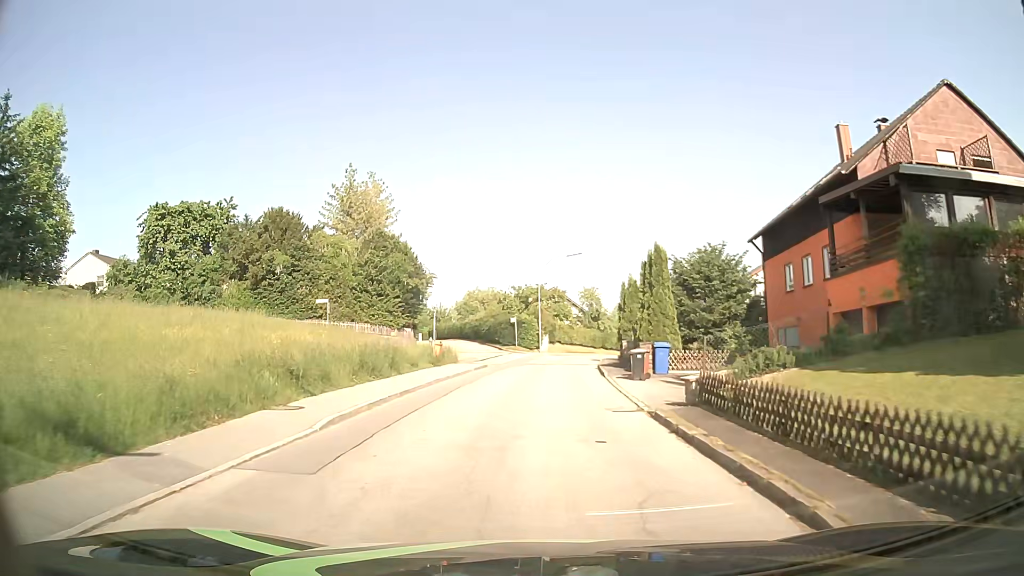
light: Day
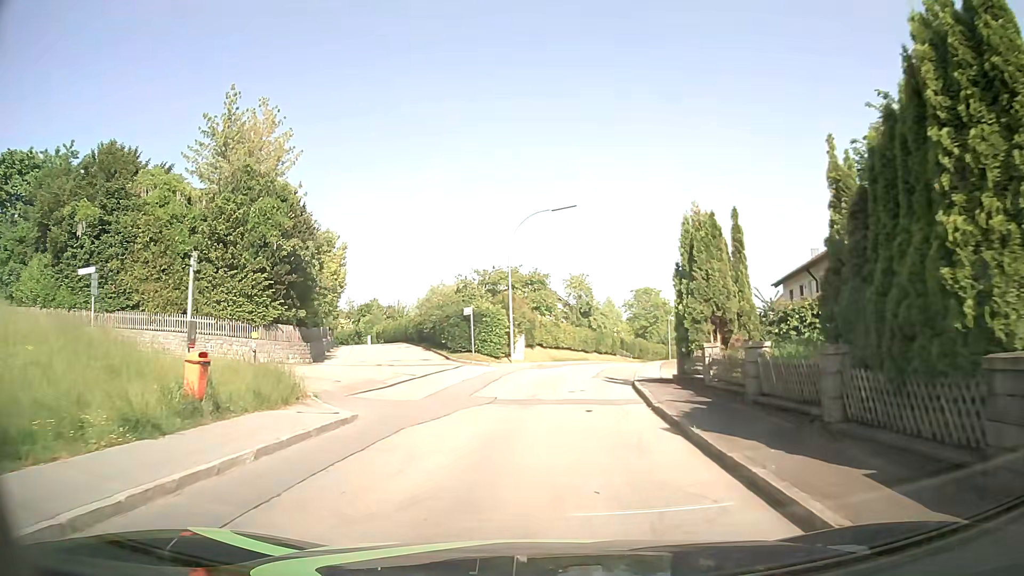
(+0.4, +19.7) m; +2°
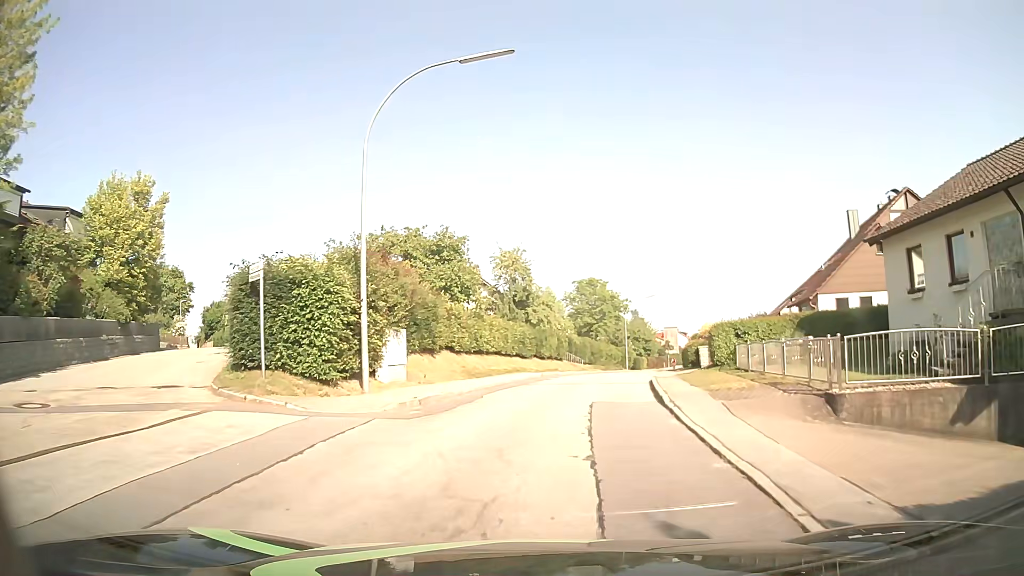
(+0.8, +19.0) m; +6°
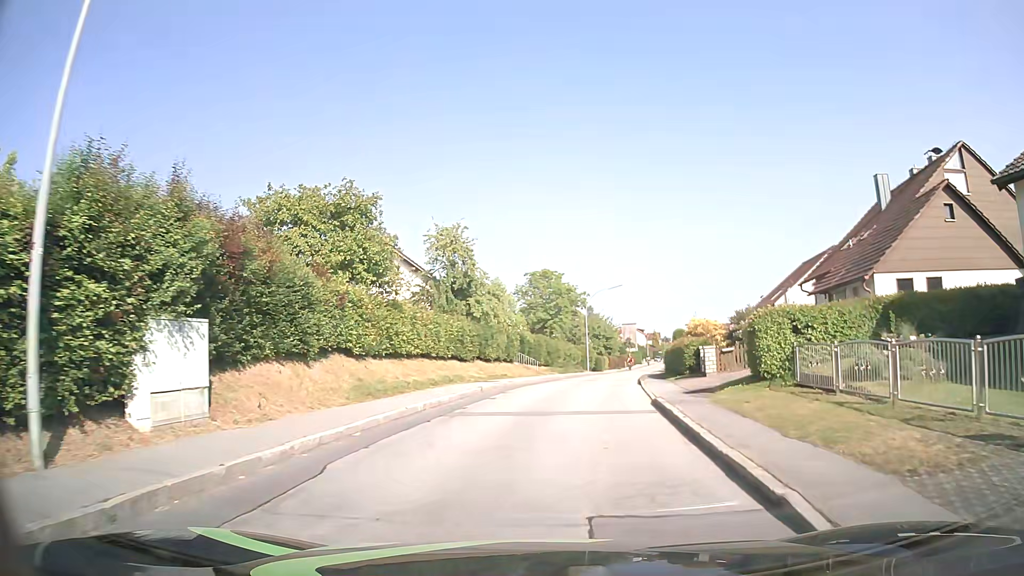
(+0.3, +9.6) m; +4°
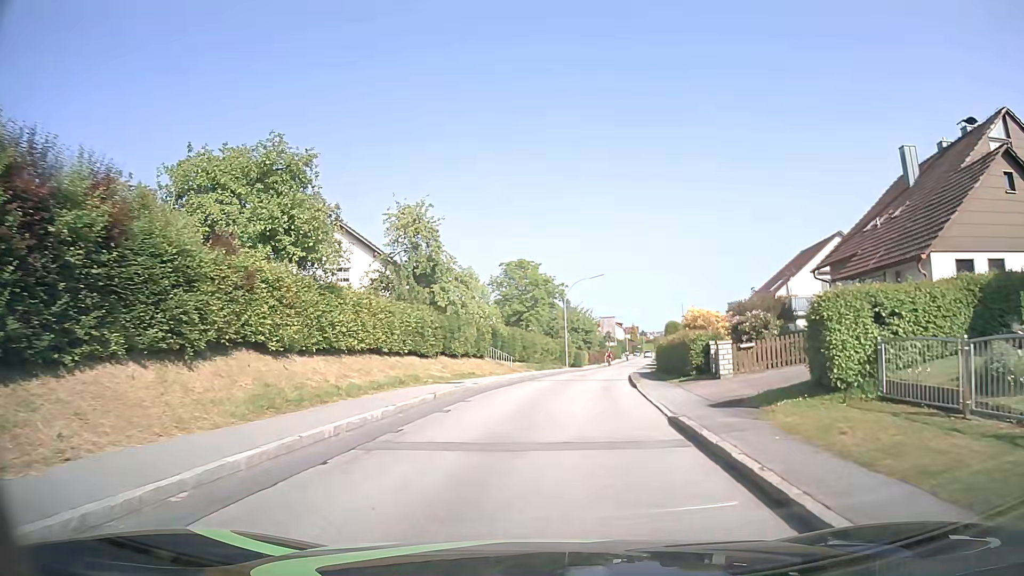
(+0.1, +4.9) m; +2°
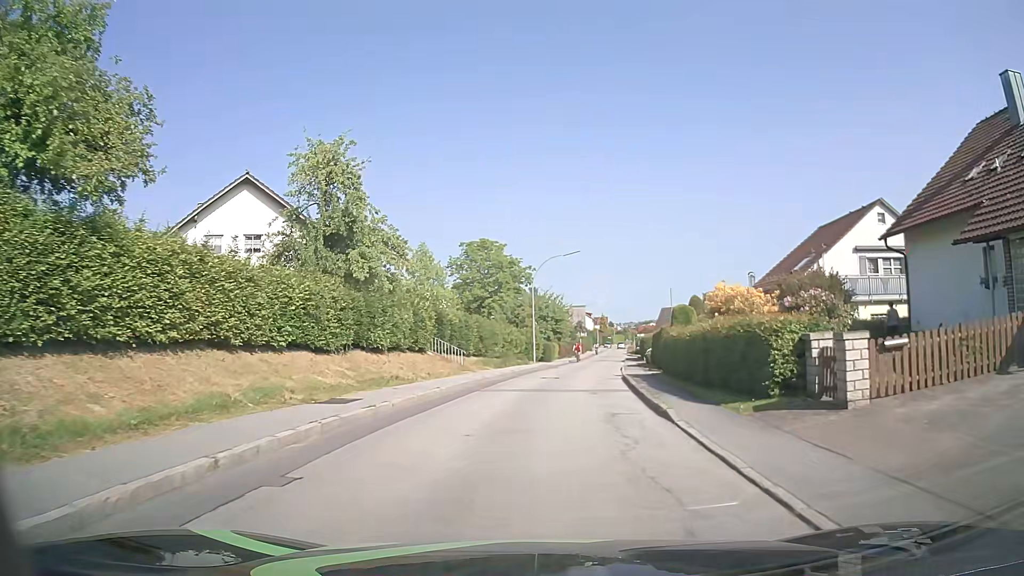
(+0.3, +10.0) m; +3°
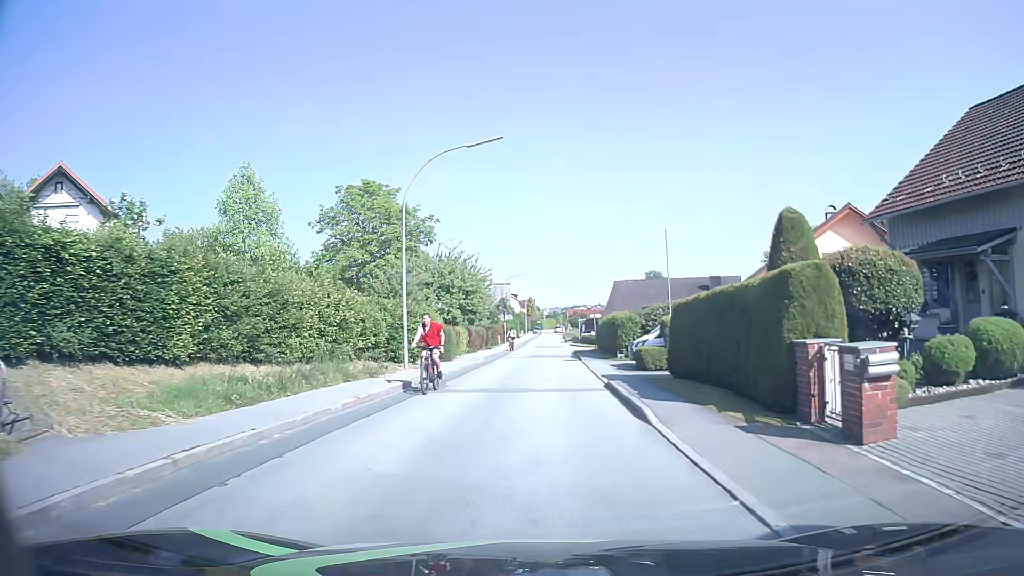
(+1.4, +25.4) m; +6°
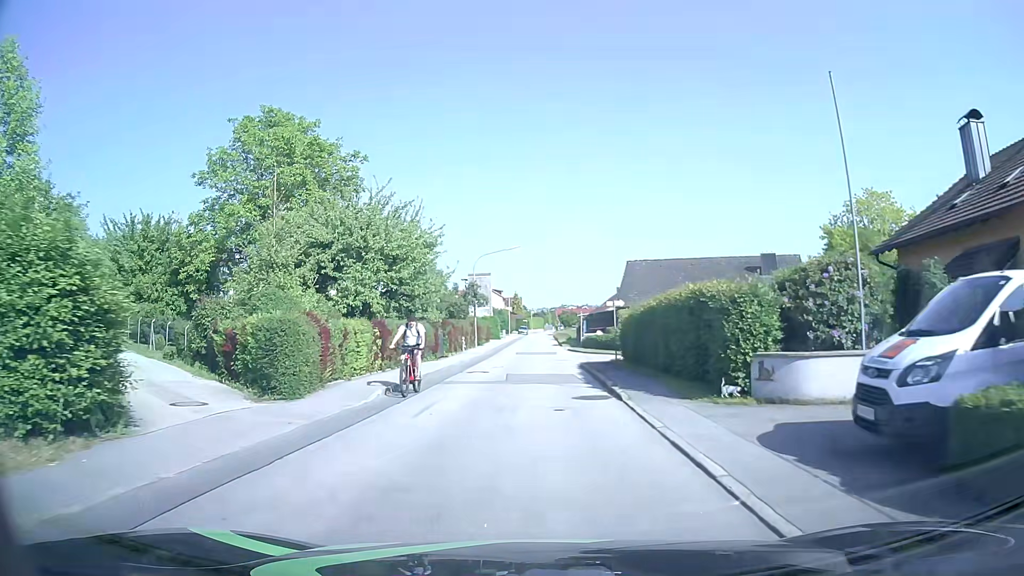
(+0.3, +20.3) m; +2°
(0, +10) (0, +20) (0, +30) (0, +40) (0, +50) (0, +60) (0, +70) (0, +80) (0, +90) (0, +100) m
